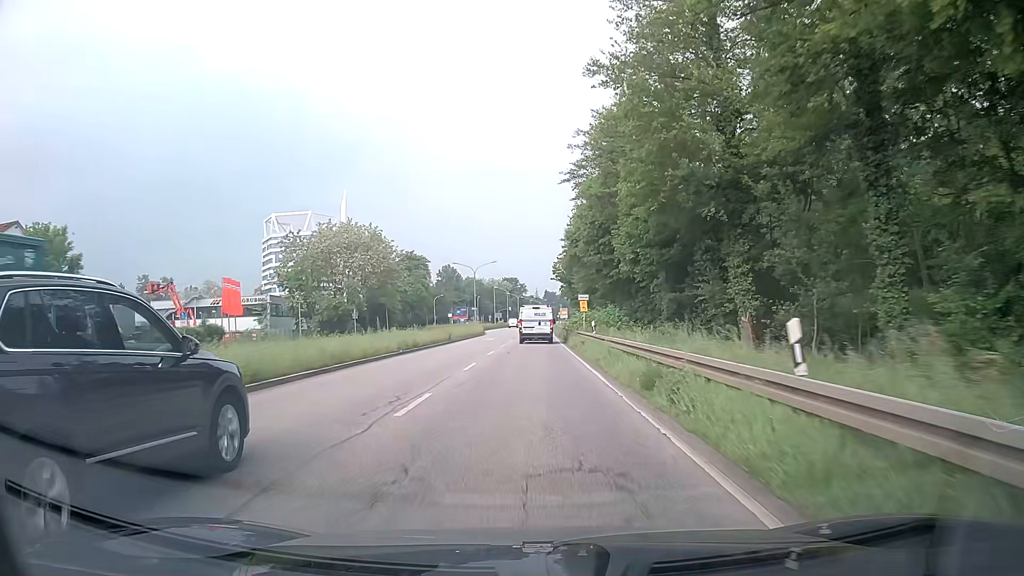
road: primary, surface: asphalt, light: Day
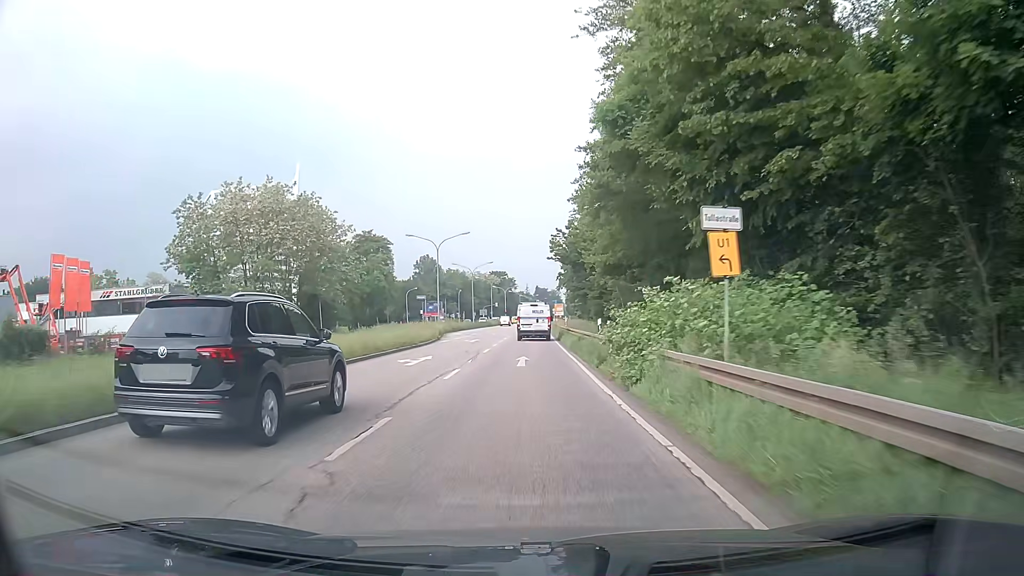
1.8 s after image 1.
(+0.5, +30.2) m; +1°
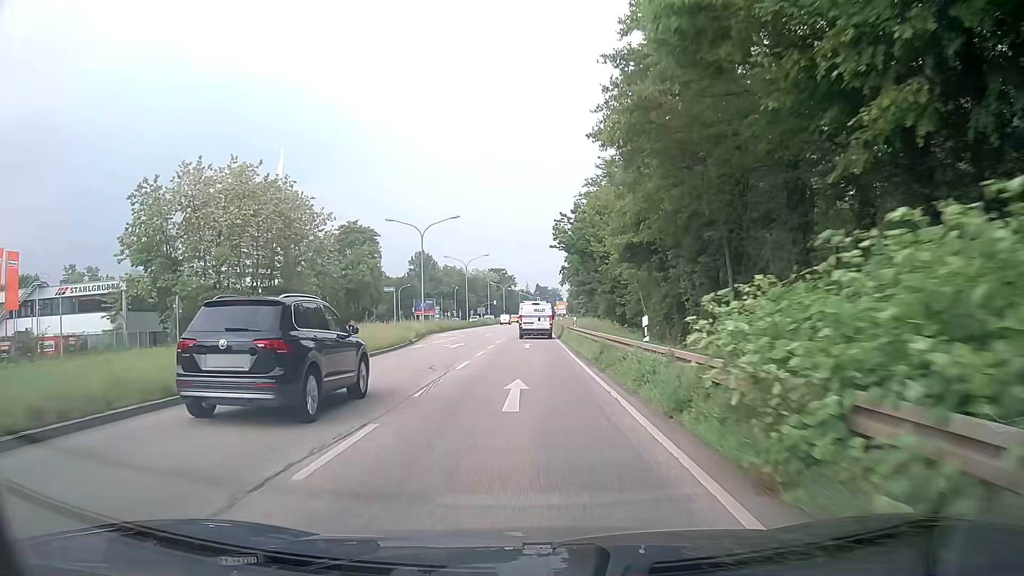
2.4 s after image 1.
(0.0, +9.8) m; 0°
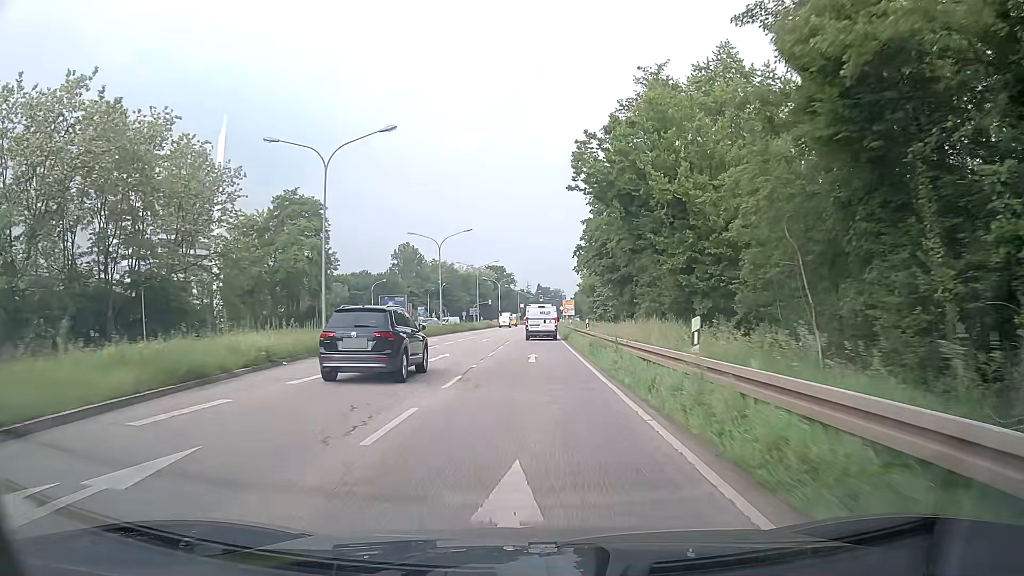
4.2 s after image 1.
(+0.1, +28.2) m; 0°
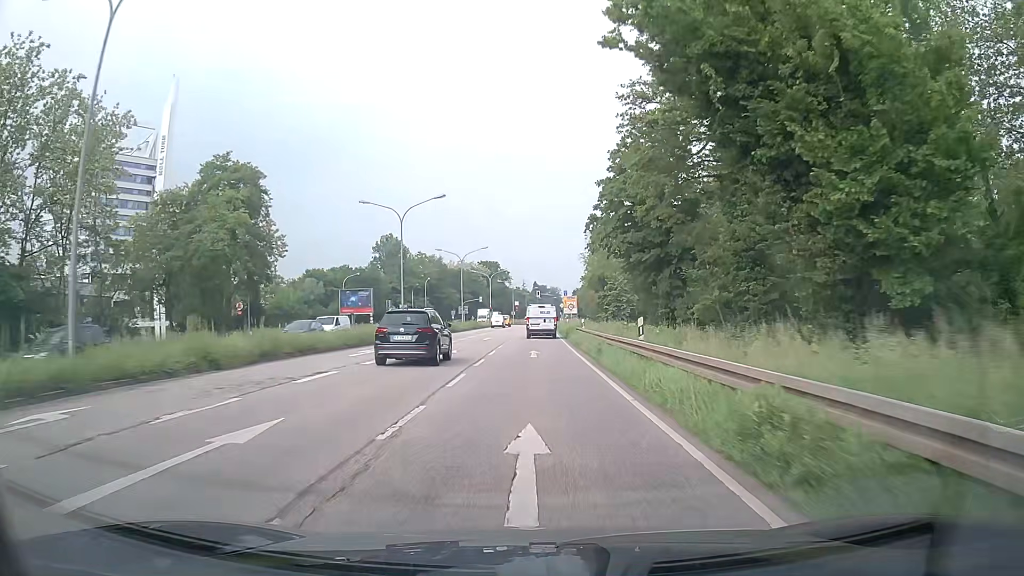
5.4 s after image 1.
(0.0, +17.7) m; 0°
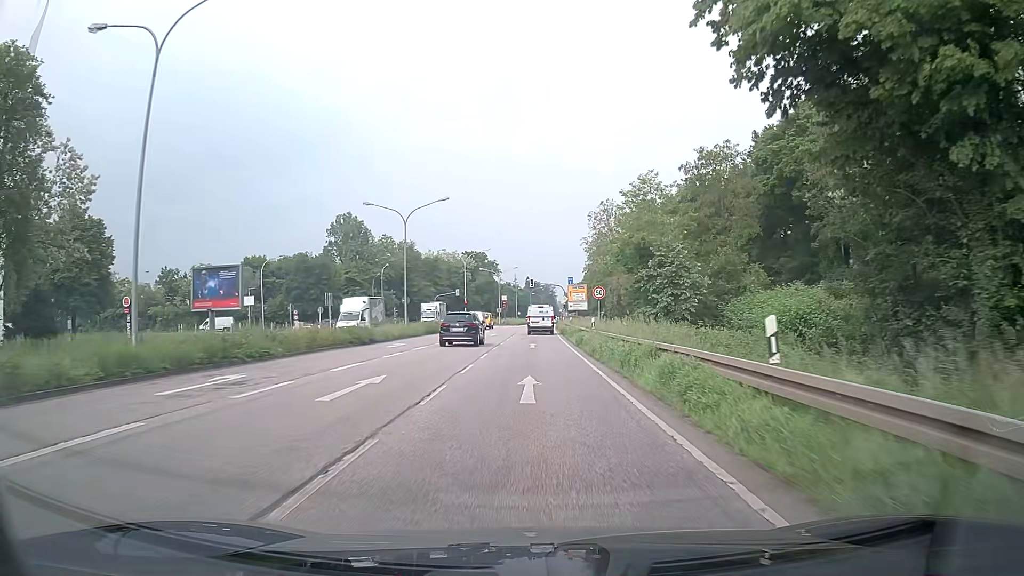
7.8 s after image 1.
(0.0, +33.0) m; +1°
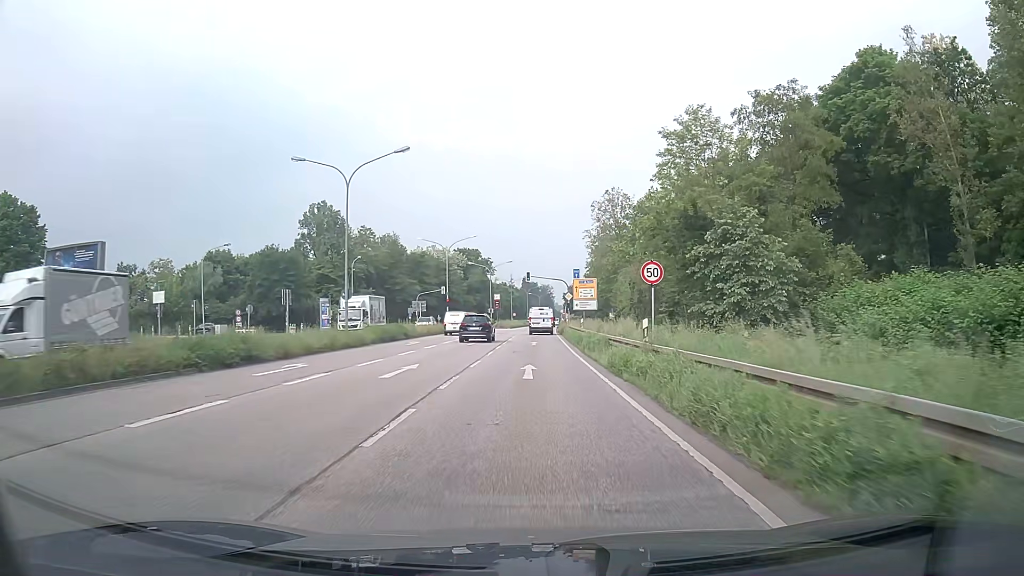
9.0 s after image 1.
(0.0, +15.2) m; 0°
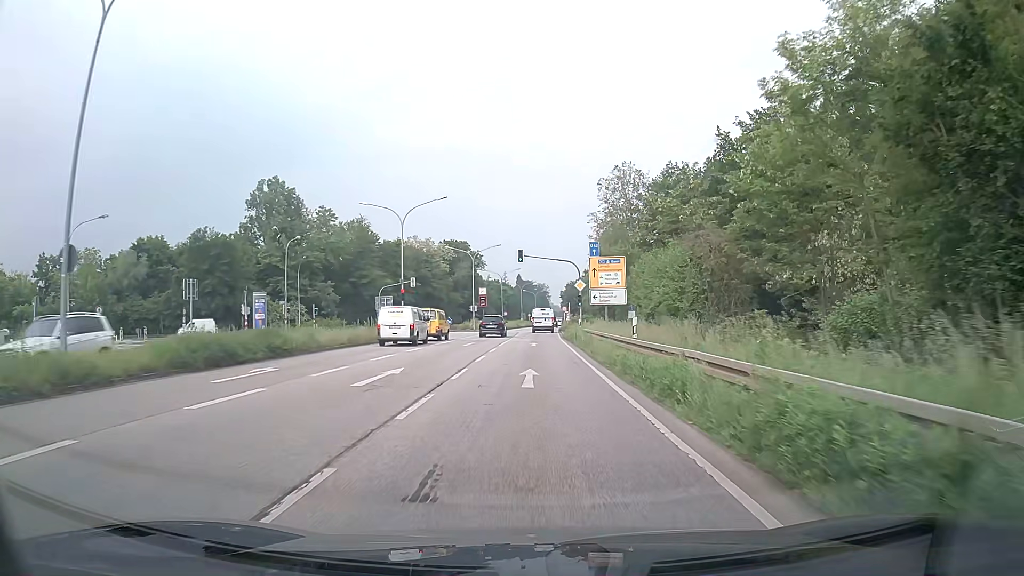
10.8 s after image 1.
(0.0, +22.2) m; +1°
(0, +10) (0, +20) (0, +30) (0, +40) (0, +50) (0, +60) (0, +70) (+1, +80) (+1, +90) (+2, +100) m
